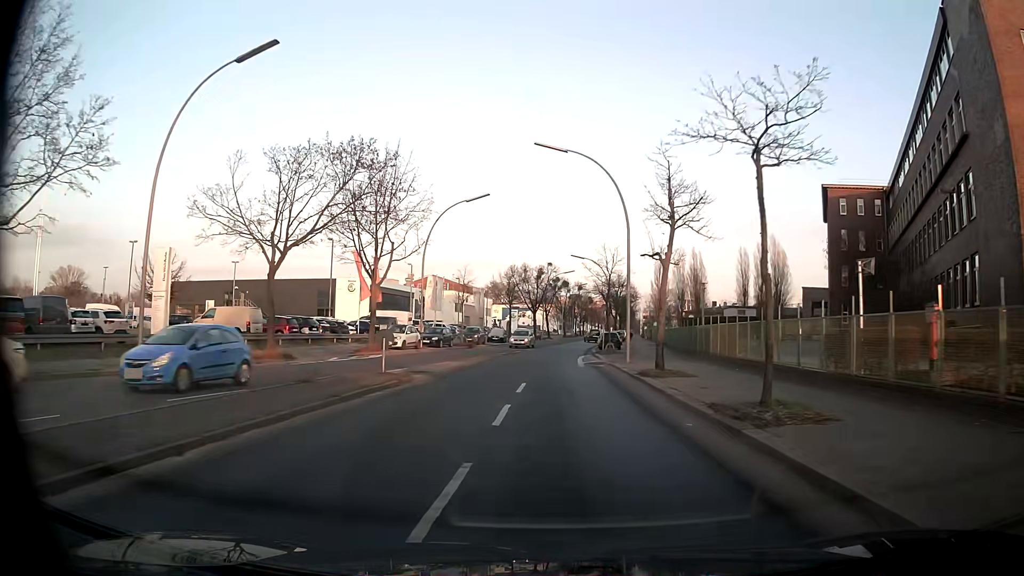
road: tertiary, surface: asphalt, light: Day
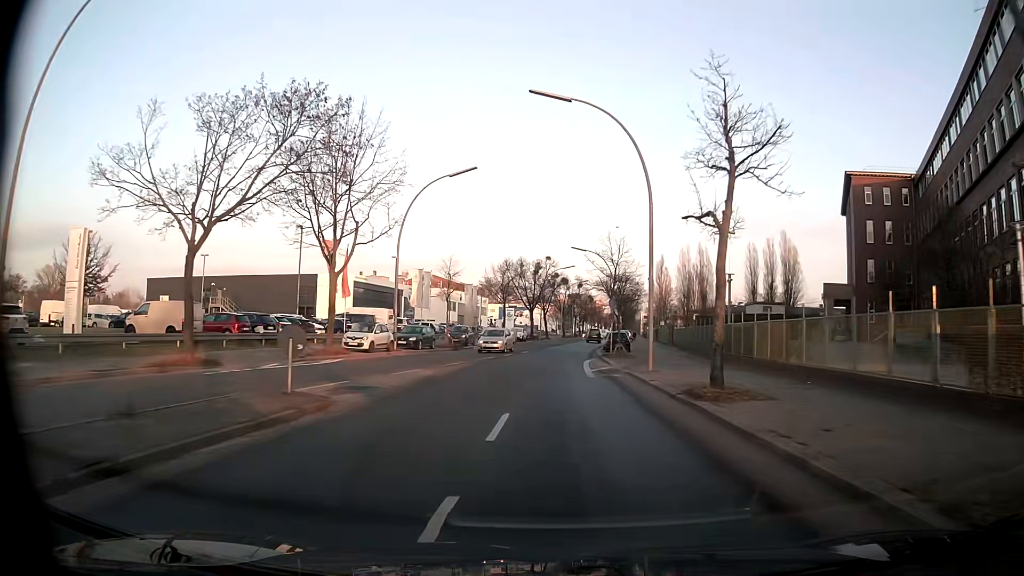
(0.0, +7.5) m; 0°
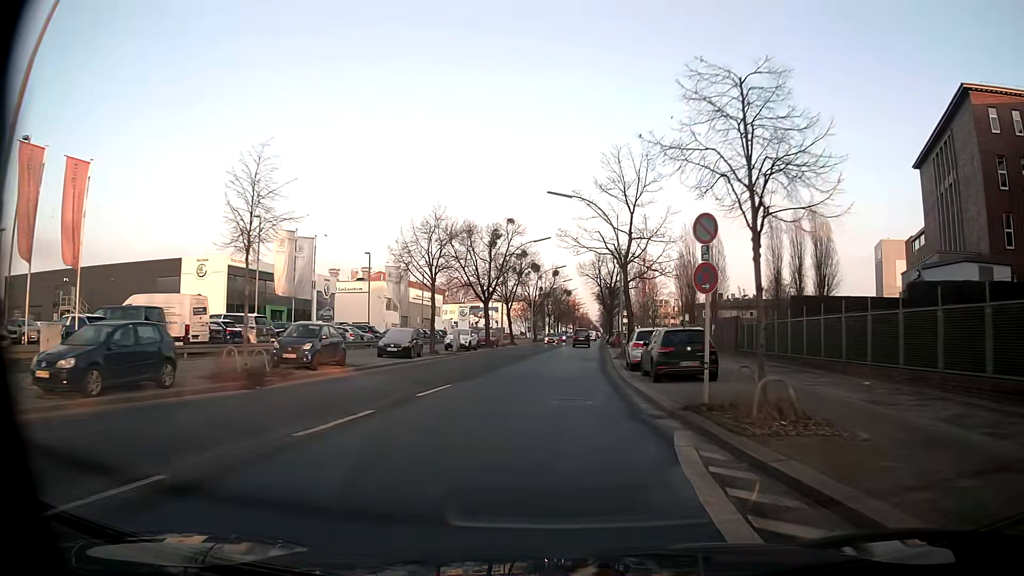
(+0.7, +29.9) m; +3°
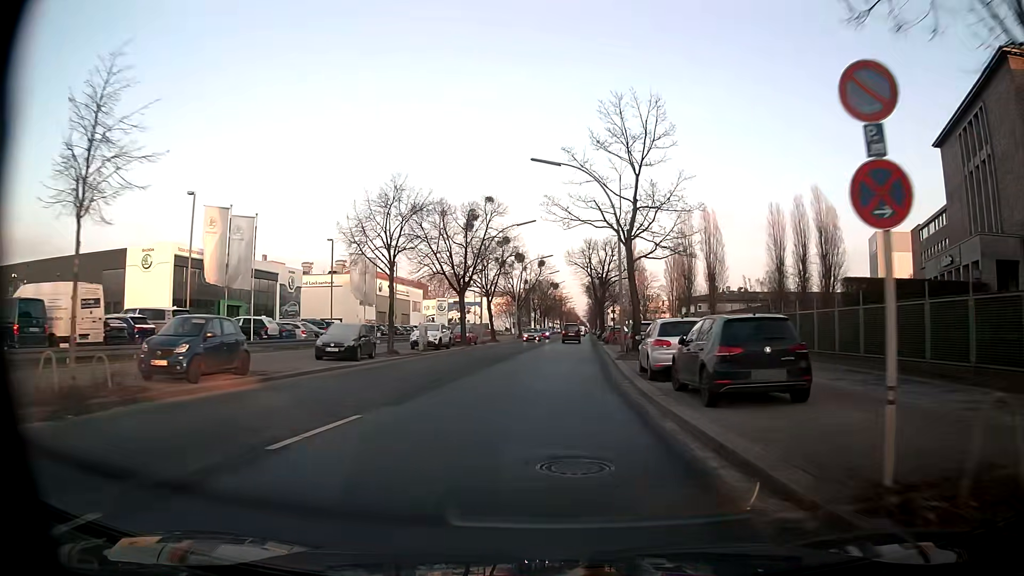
(+0.1, +7.4) m; +1°
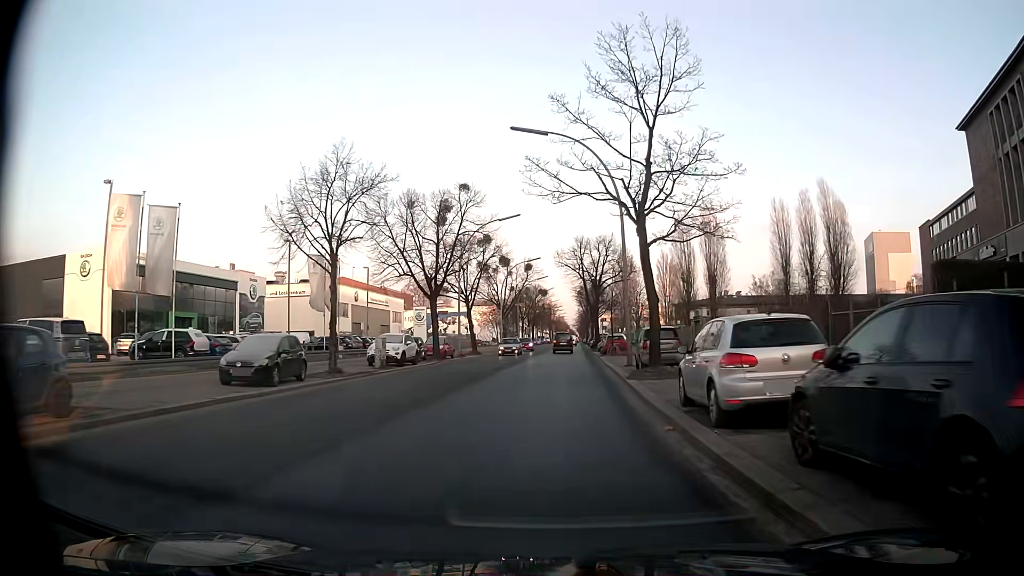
(+0.1, +7.4) m; +1°
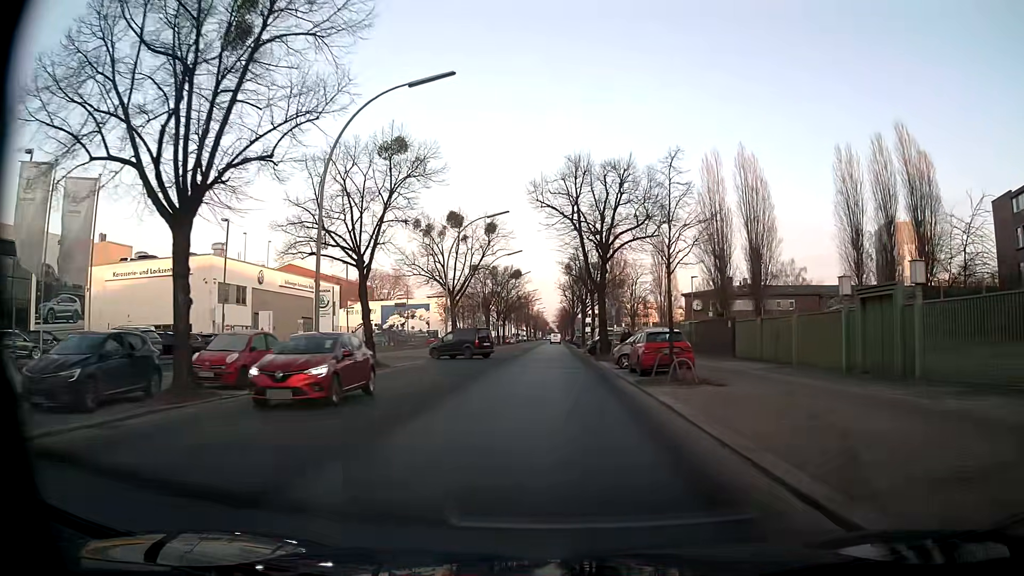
(+0.2, +27.6) m; +1°
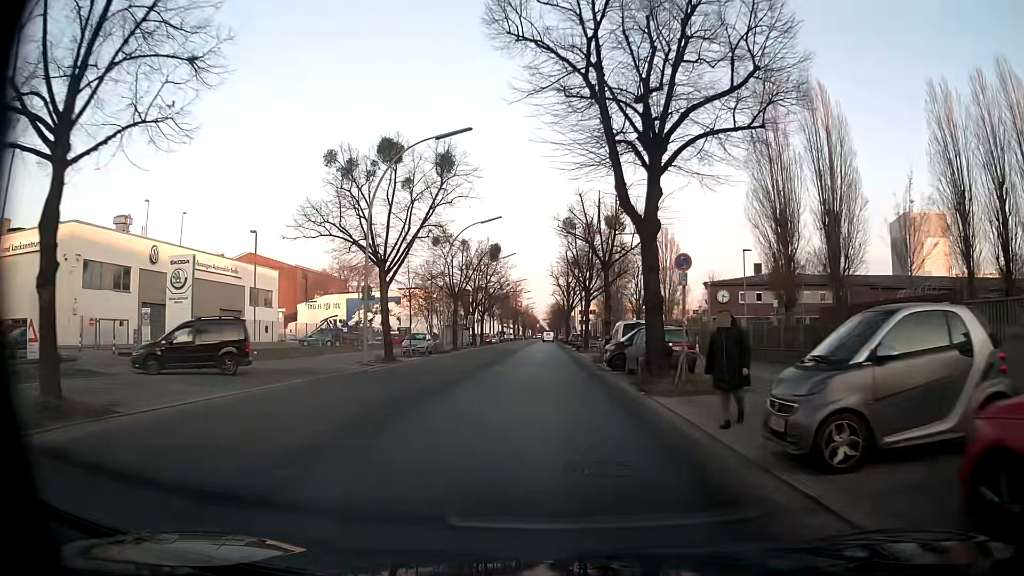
(+0.3, +20.1) m; +1°
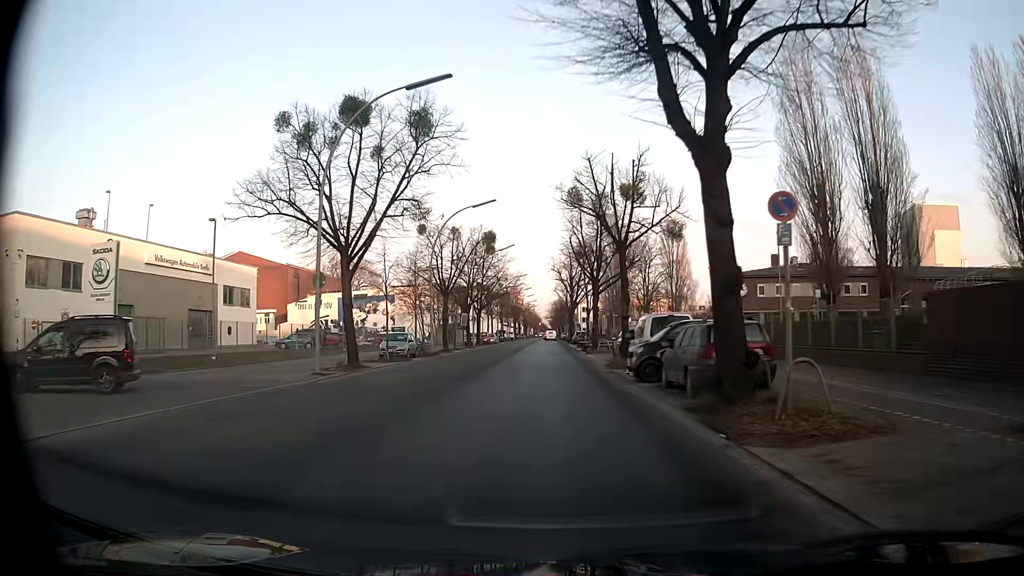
(0.0, +6.6) m; 0°
(0, +10) (0, +20) (0, +30) (-1, +40) (-1, +50) (-1, +60) (-1, +70) (-1, +80) (-1, +90) (-1, +100) m
